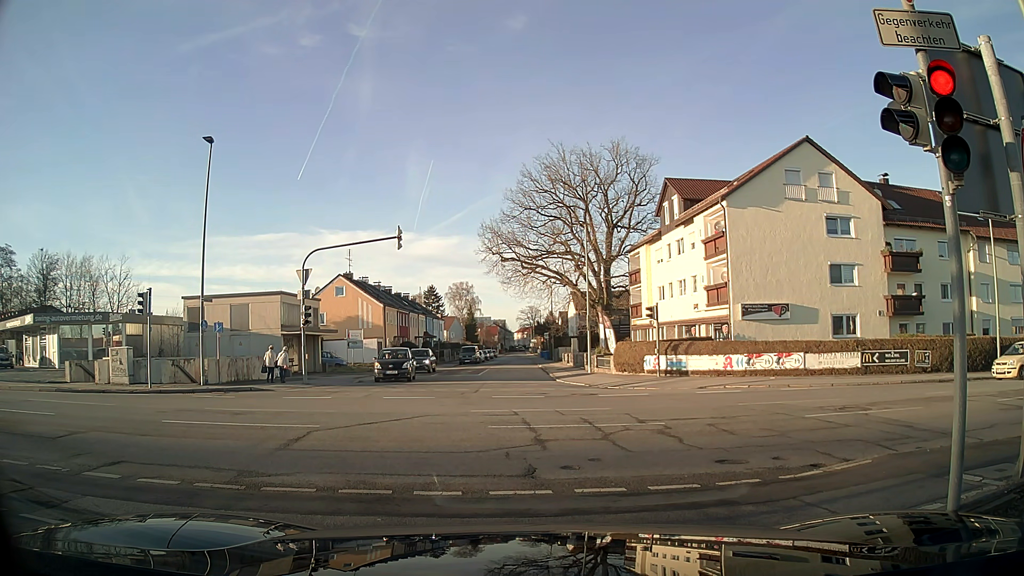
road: tertiary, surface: asphalt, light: Day
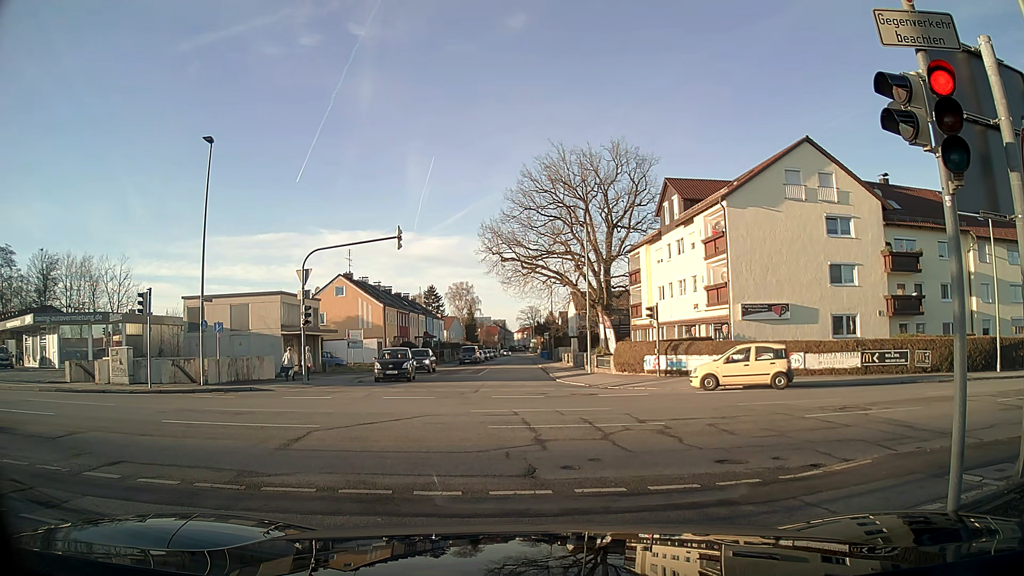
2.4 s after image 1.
(0.0, 0.0) m; 0°
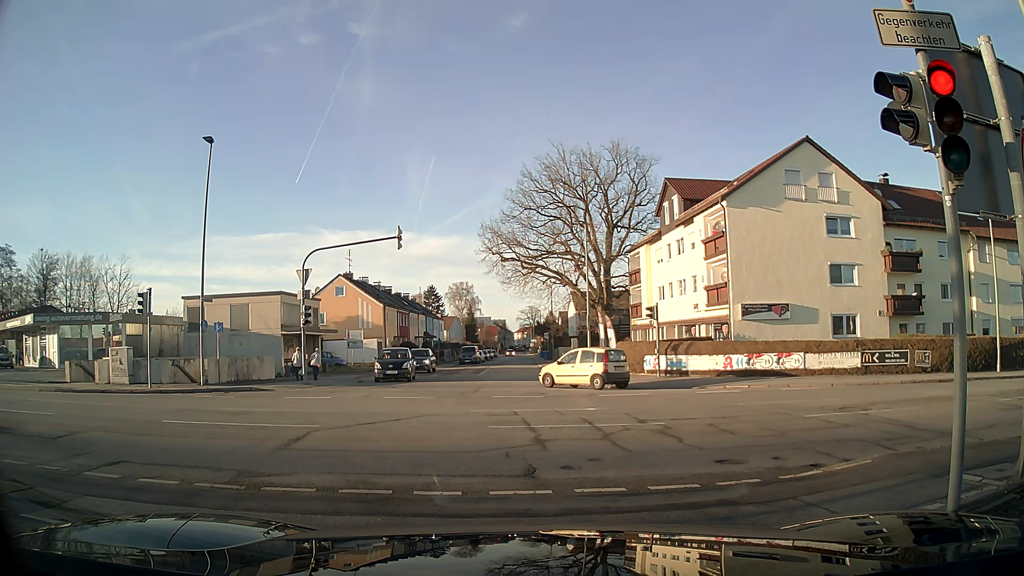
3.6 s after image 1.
(0.0, 0.0) m; 0°
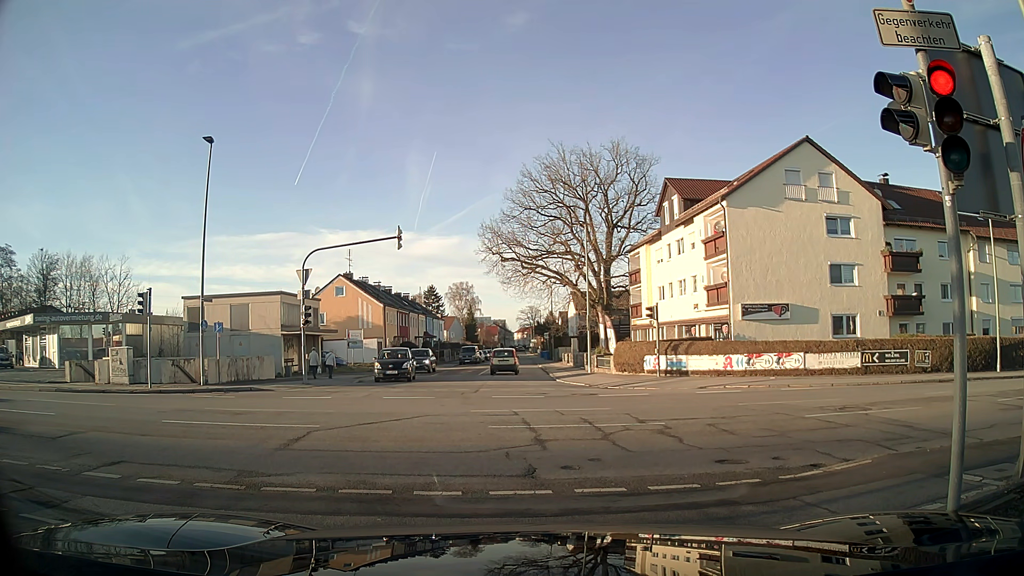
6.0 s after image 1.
(0.0, 0.0) m; 0°
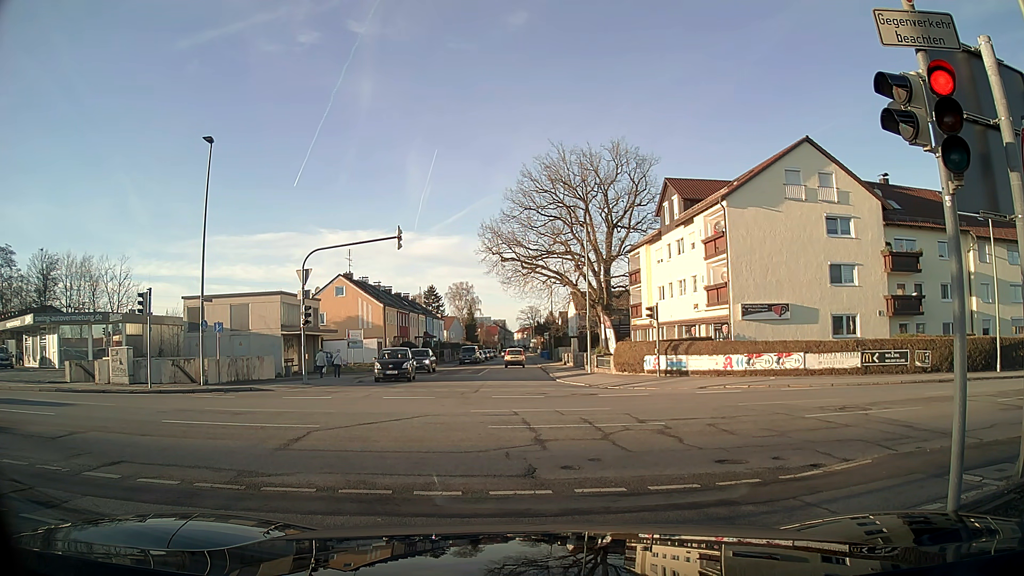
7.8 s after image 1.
(0.0, 0.0) m; 0°
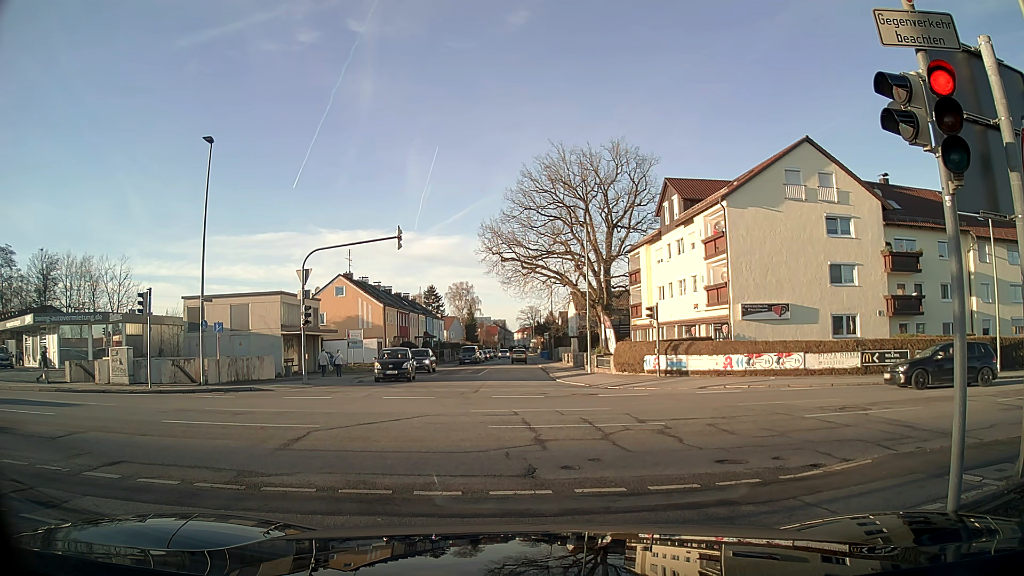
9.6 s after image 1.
(0.0, 0.0) m; 0°
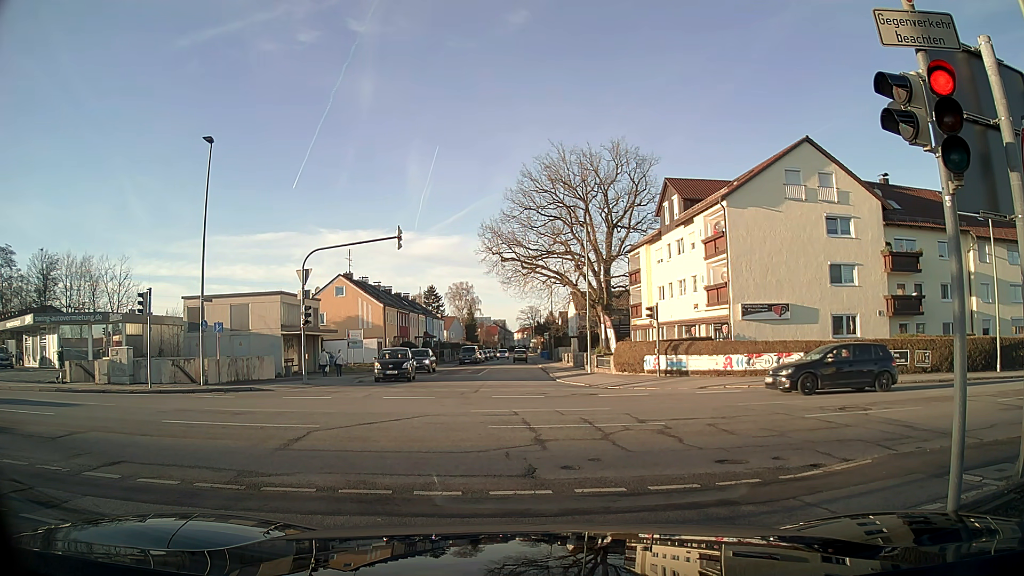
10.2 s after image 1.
(0.0, 0.0) m; 0°
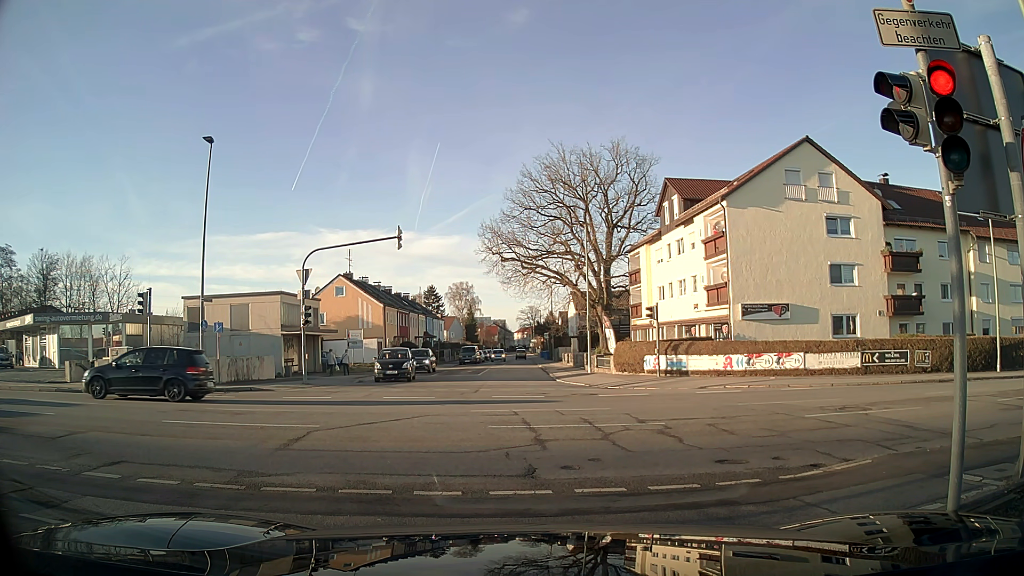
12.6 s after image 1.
(0.0, 0.0) m; 0°
